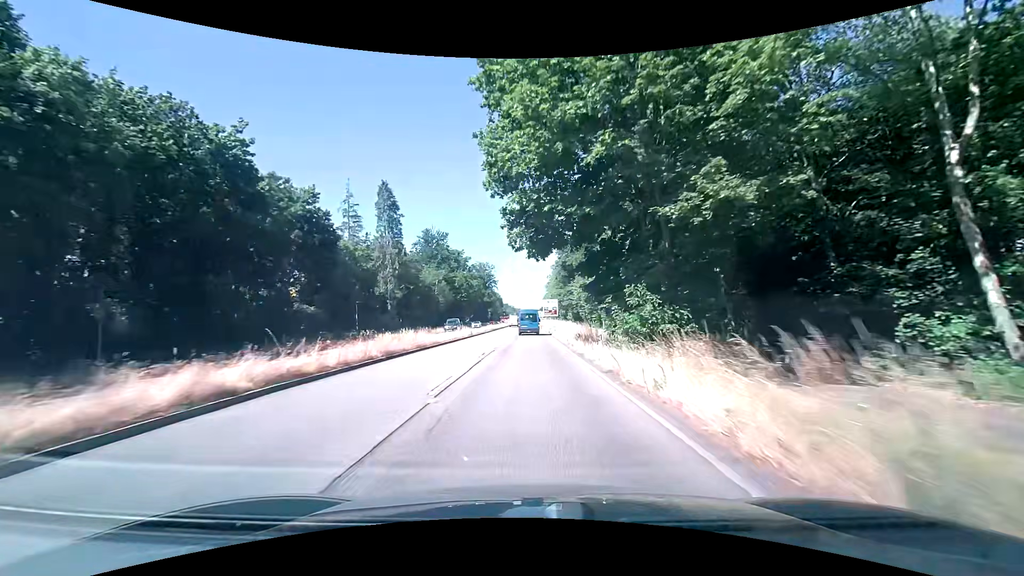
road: primary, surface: asphalt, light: Day
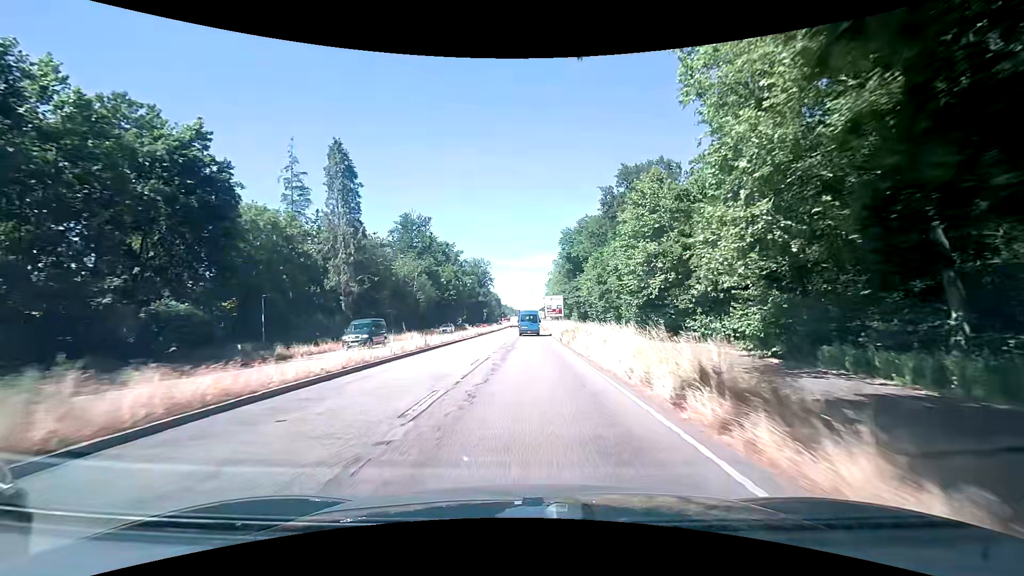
(+0.2, +20.4) m; 0°
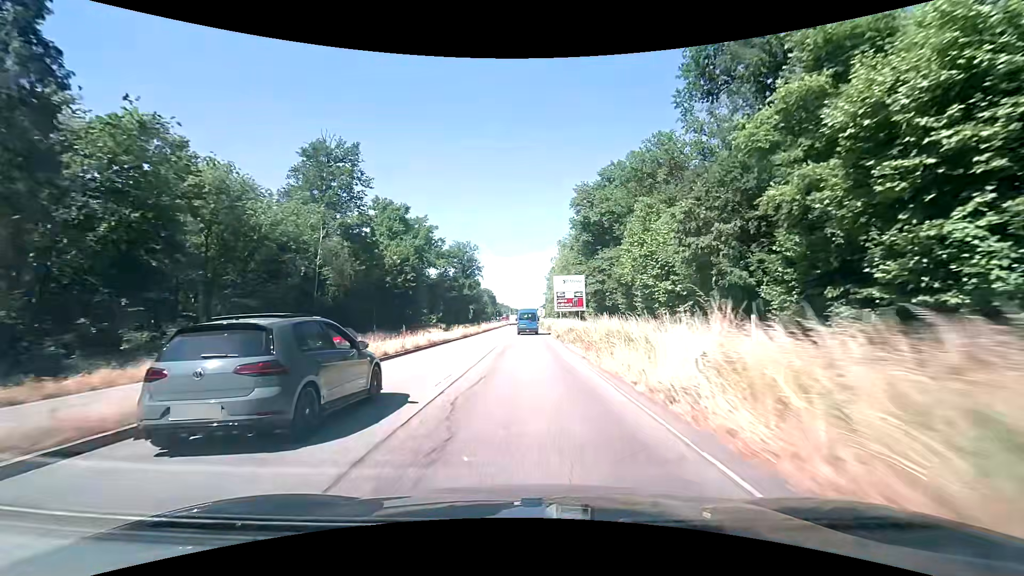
(+0.1, +42.1) m; 0°
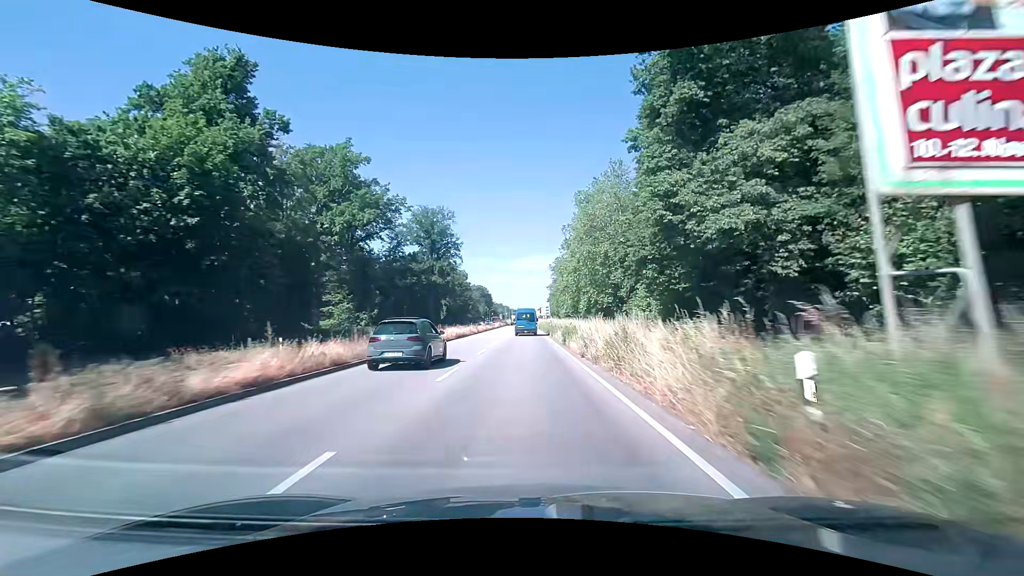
(+0.1, +53.2) m; 0°
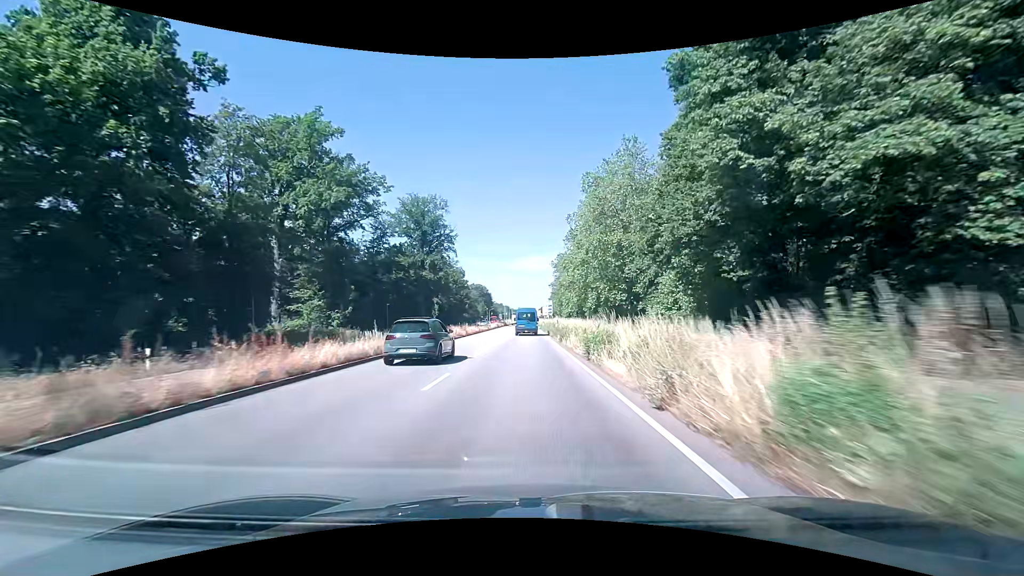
(-0.1, +10.6) m; 0°
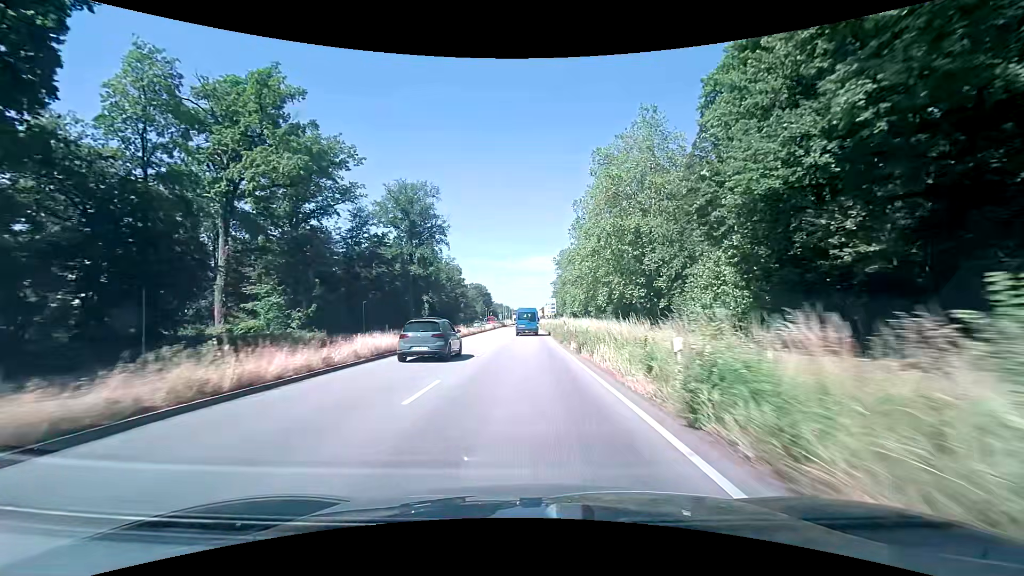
(-0.1, +10.6) m; 0°
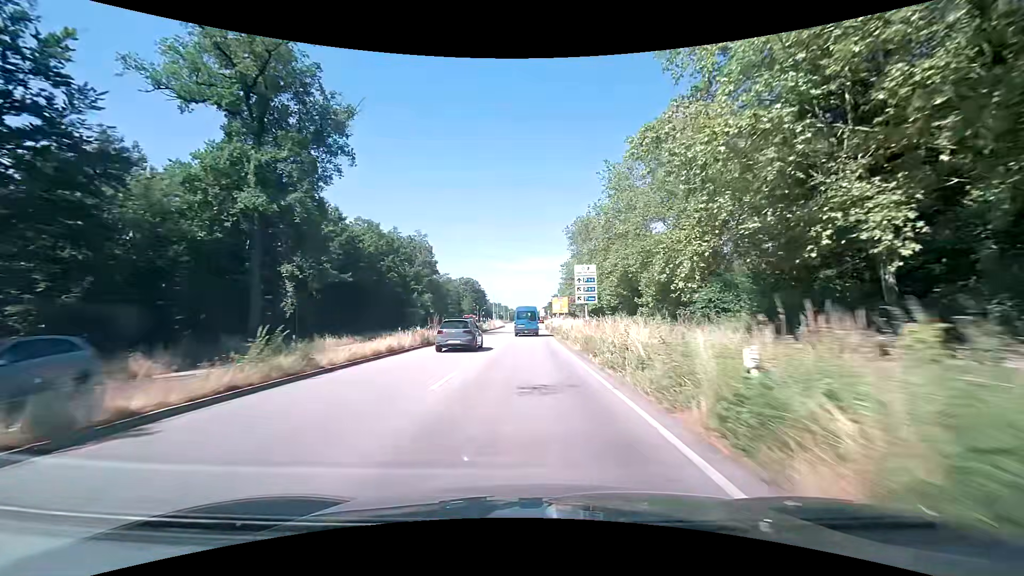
(0.0, +53.1) m; 0°
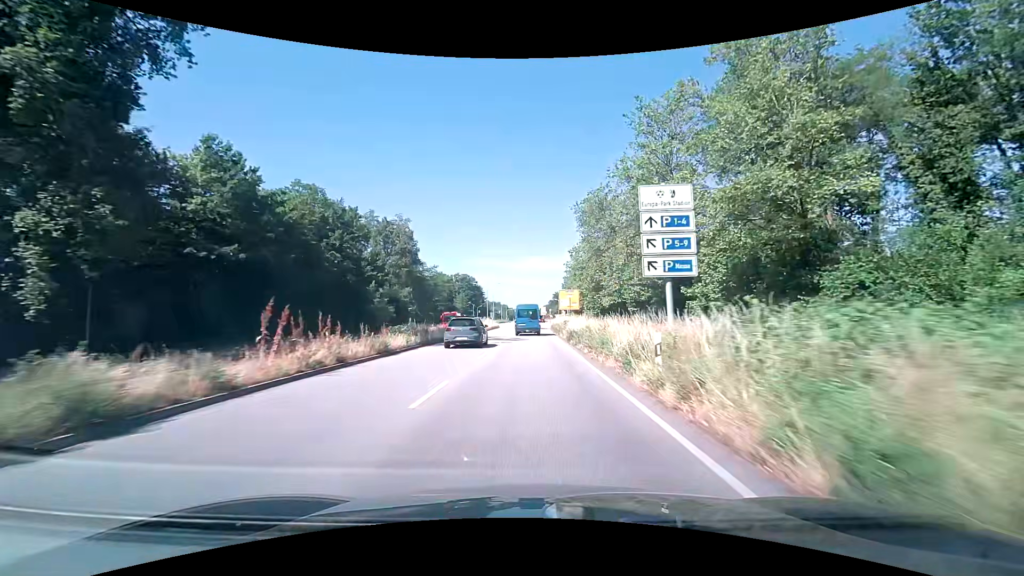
(0.0, +20.6) m; 0°
(0, +10) (0, +20) (0, +30) (0, +40) (+1, +50) (+1, +60) (+1, +70) (+1, +80) (+1, +90) (+2, +100) m
